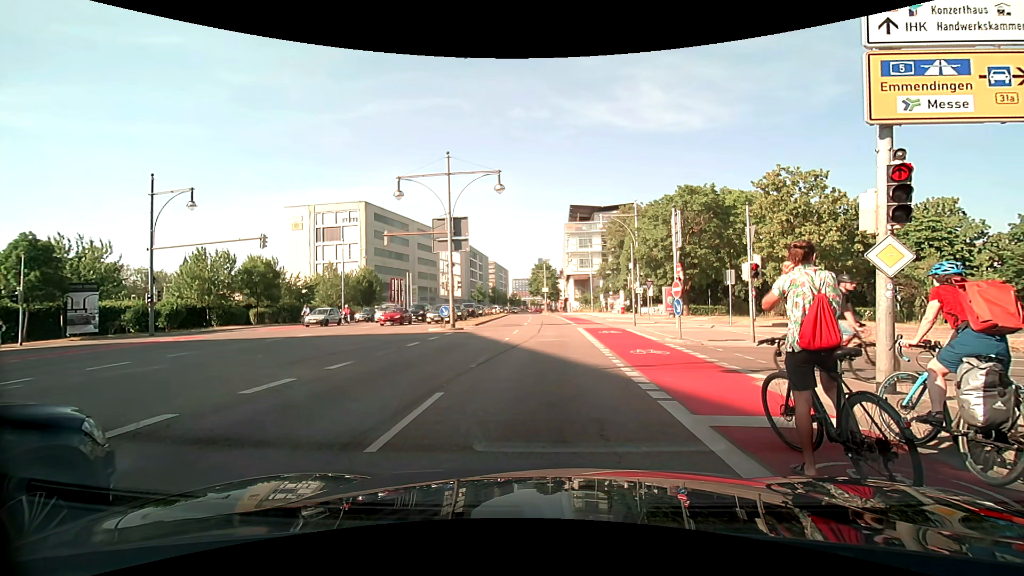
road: primary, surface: asphalt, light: Day
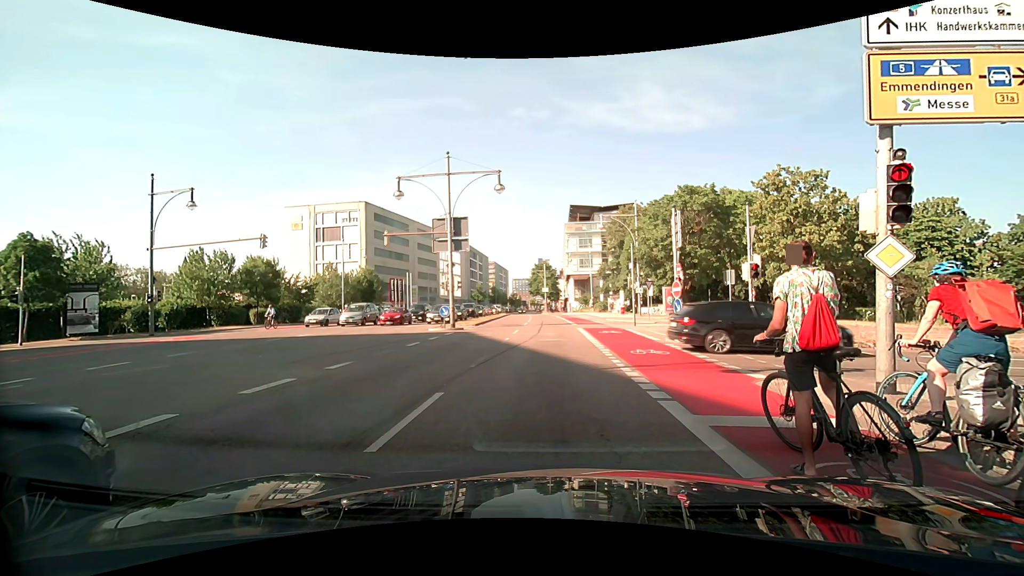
(0.0, 0.0) m; 0°
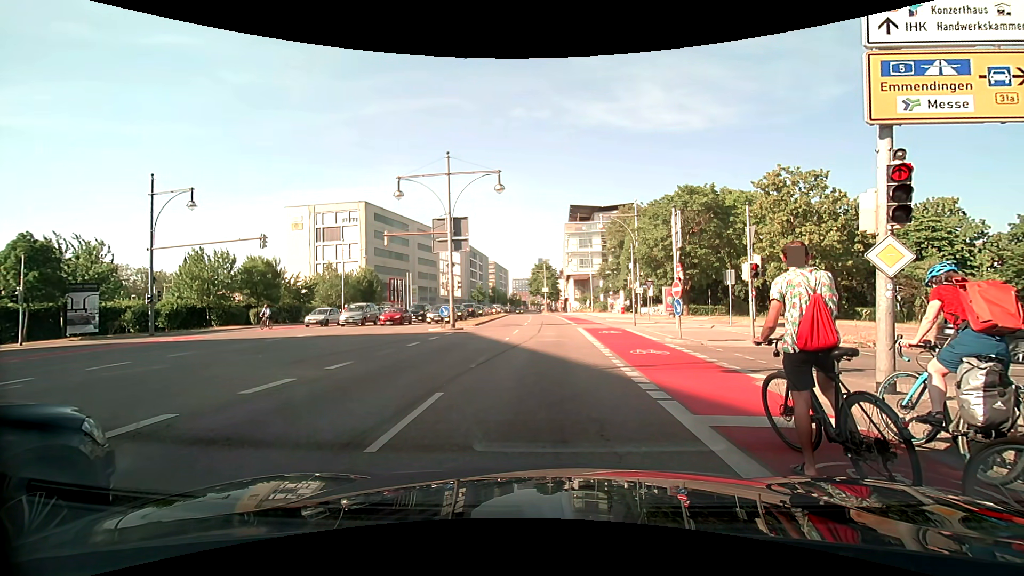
(0.0, 0.0) m; 0°
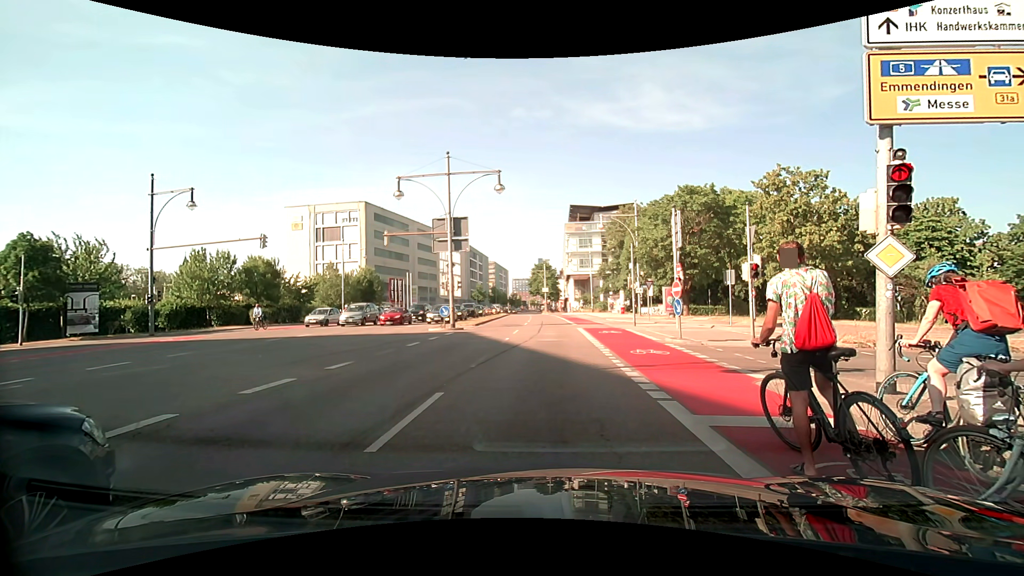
(0.0, 0.0) m; 0°
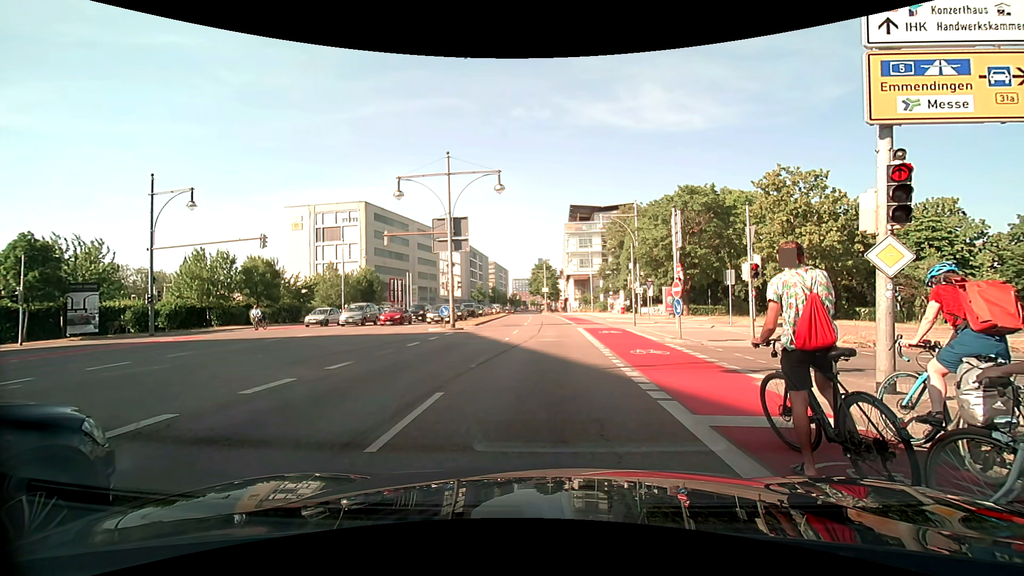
(0.0, 0.0) m; 0°
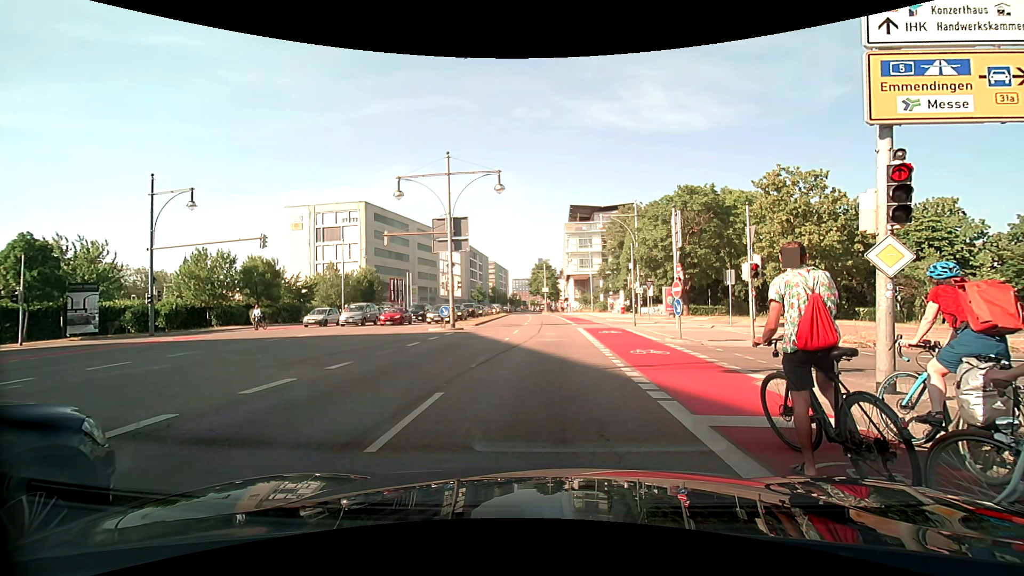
(0.0, 0.0) m; 0°
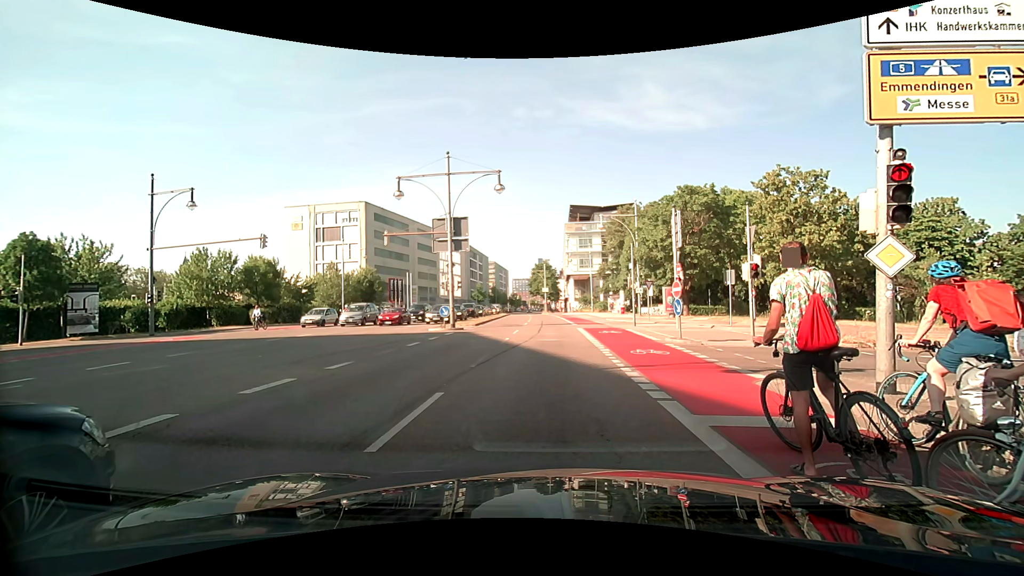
(0.0, 0.0) m; 0°
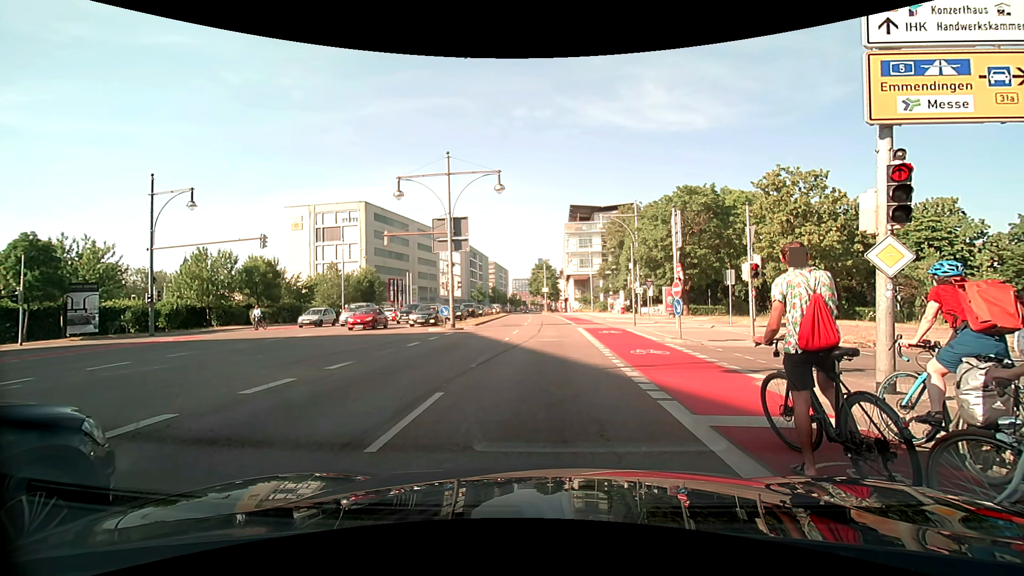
(0.0, 0.0) m; 0°
